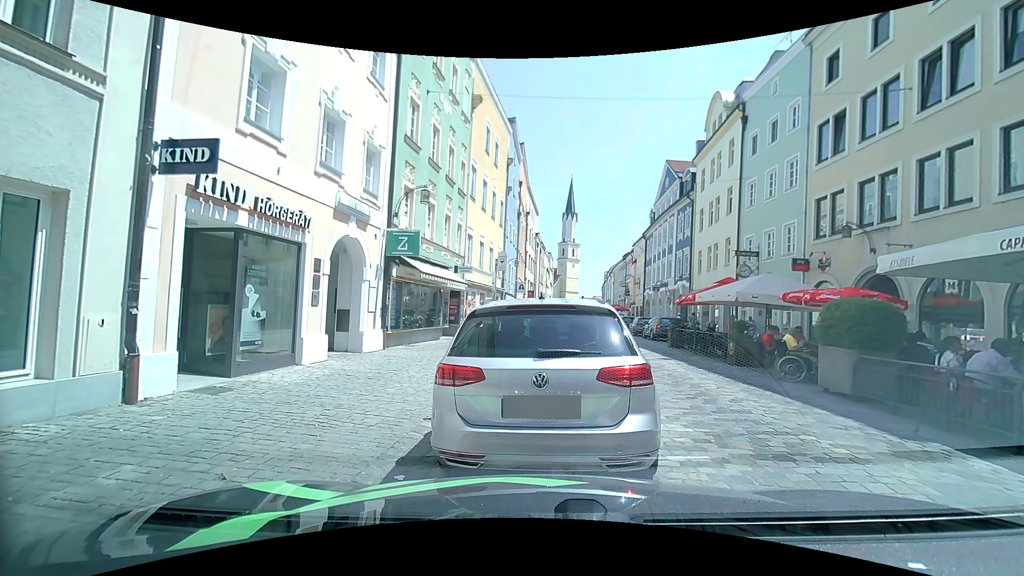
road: residential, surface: sett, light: Day
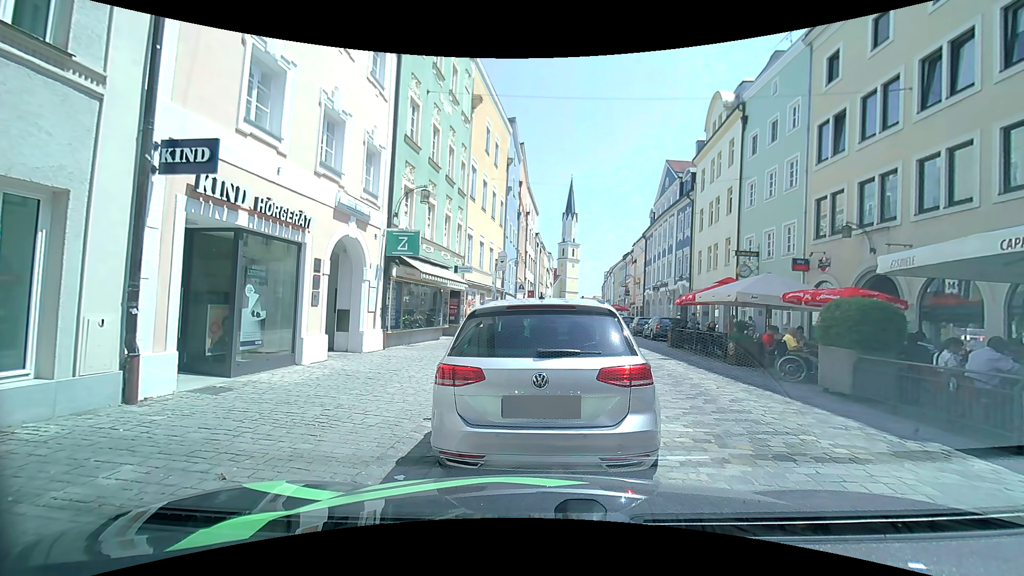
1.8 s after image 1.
(0.0, 0.0) m; 0°
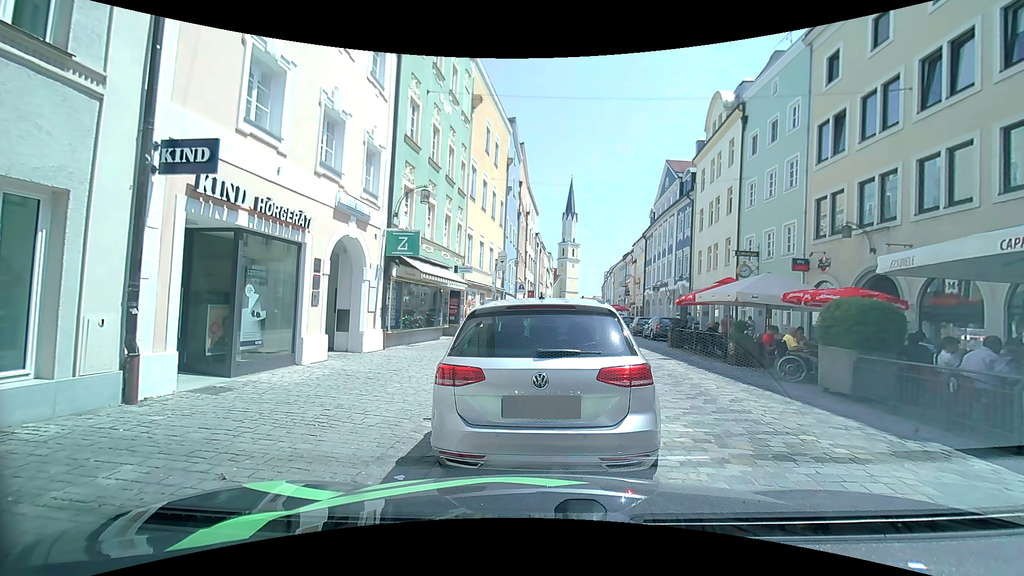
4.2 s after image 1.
(0.0, 0.0) m; 0°
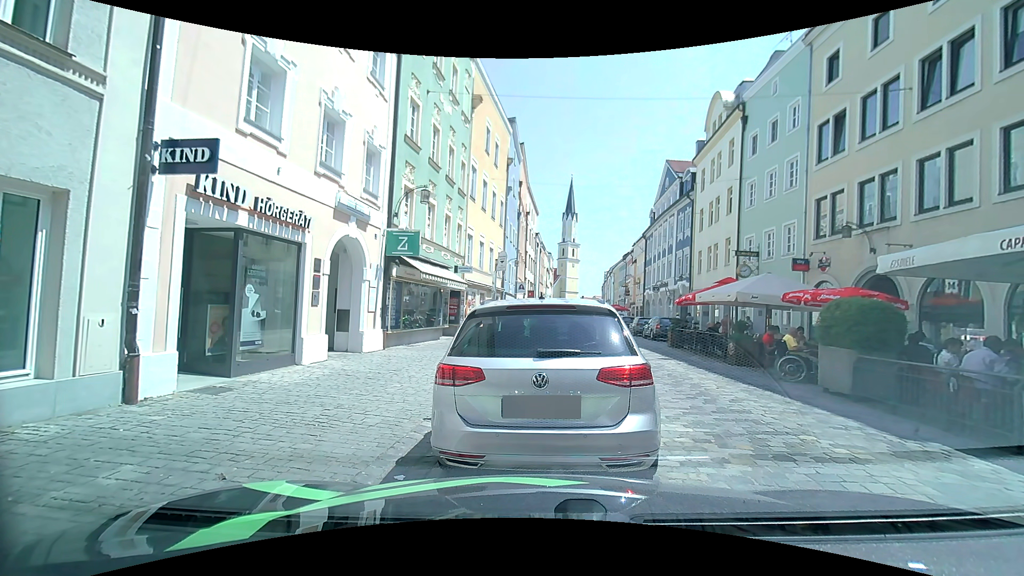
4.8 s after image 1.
(0.0, 0.0) m; 0°
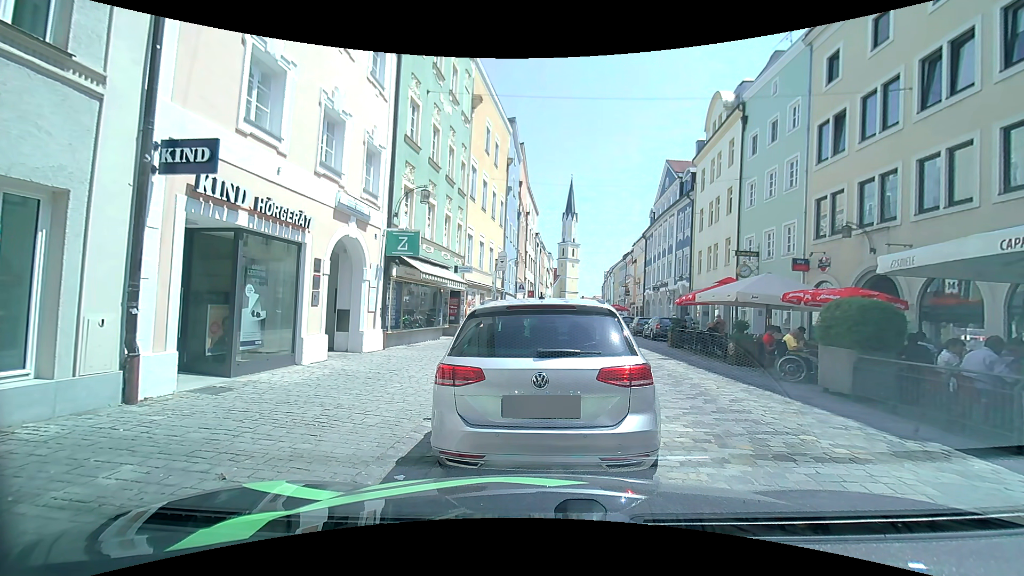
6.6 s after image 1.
(0.0, 0.0) m; 0°
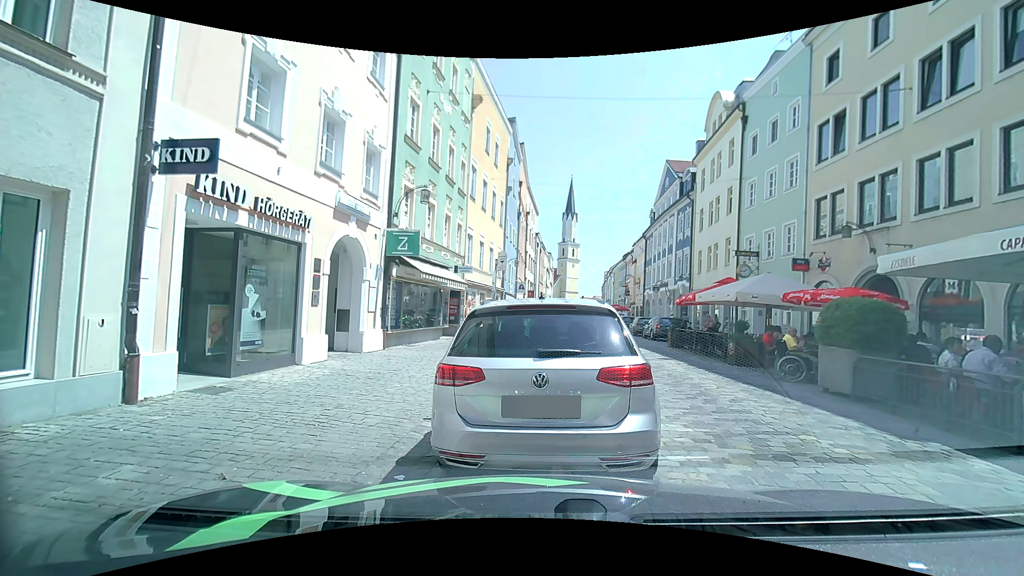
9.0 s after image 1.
(0.0, 0.0) m; 0°
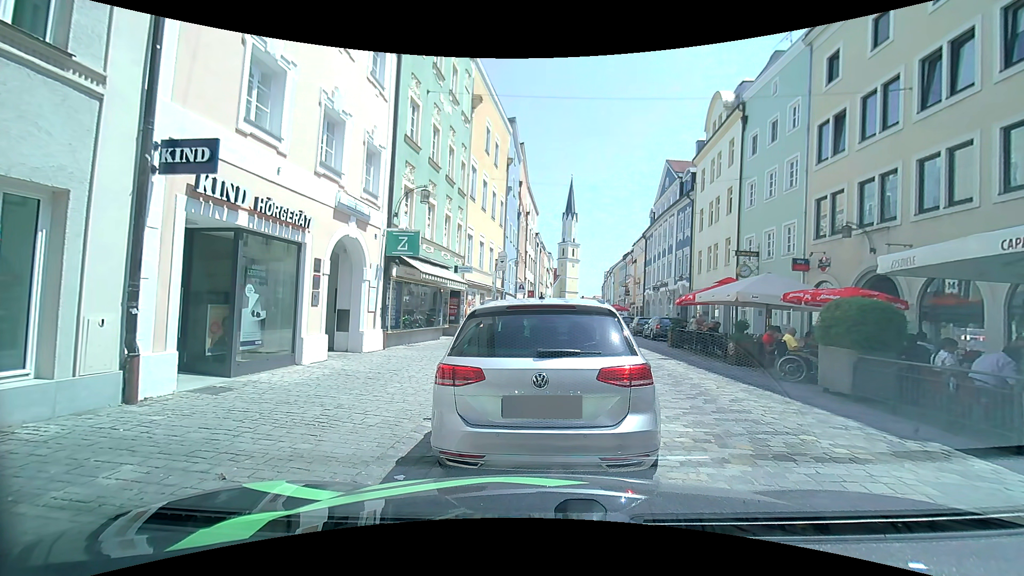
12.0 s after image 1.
(0.0, 0.0) m; 0°
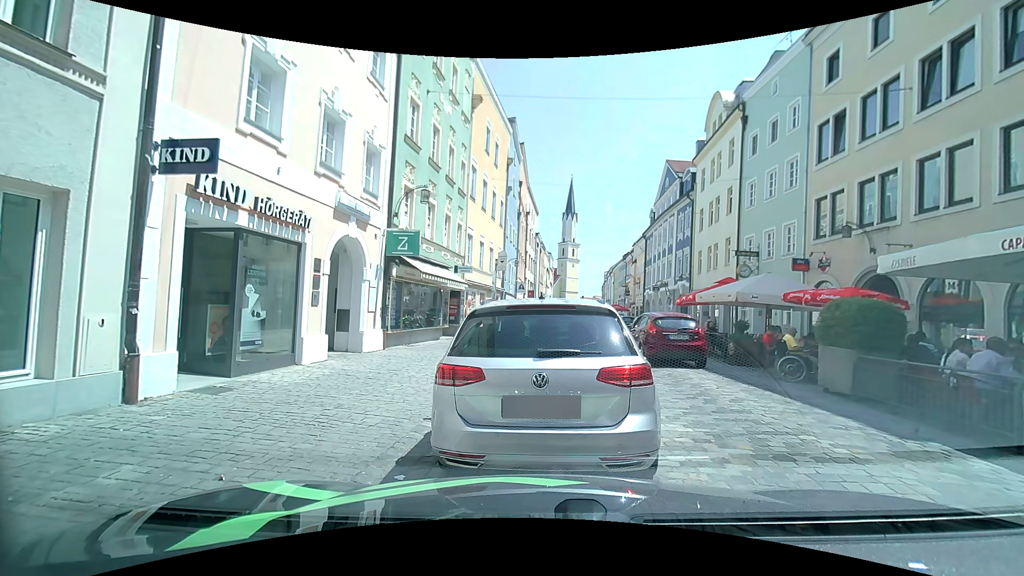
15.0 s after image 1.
(0.0, 0.0) m; 0°
